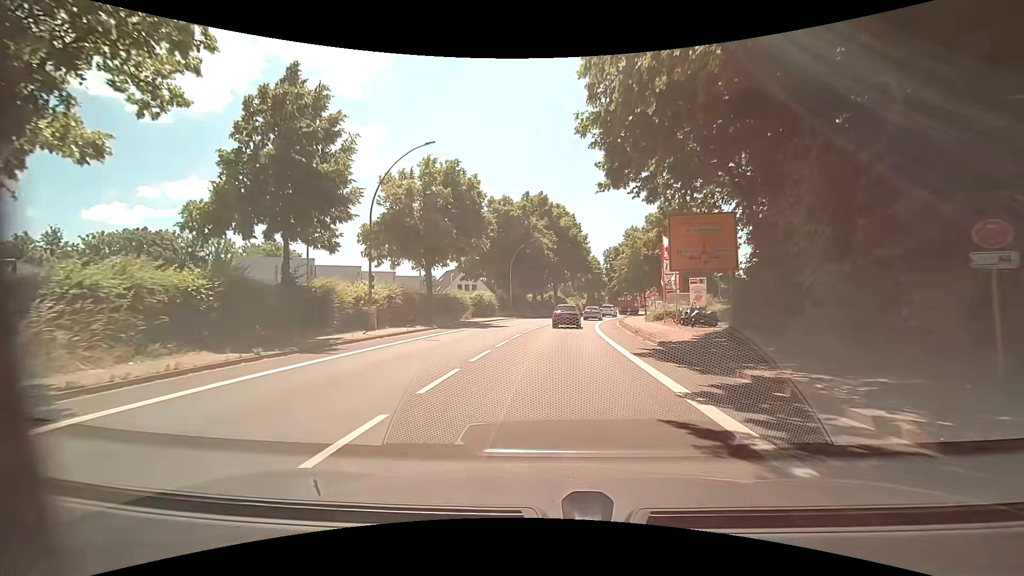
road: primary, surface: asphalt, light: Day
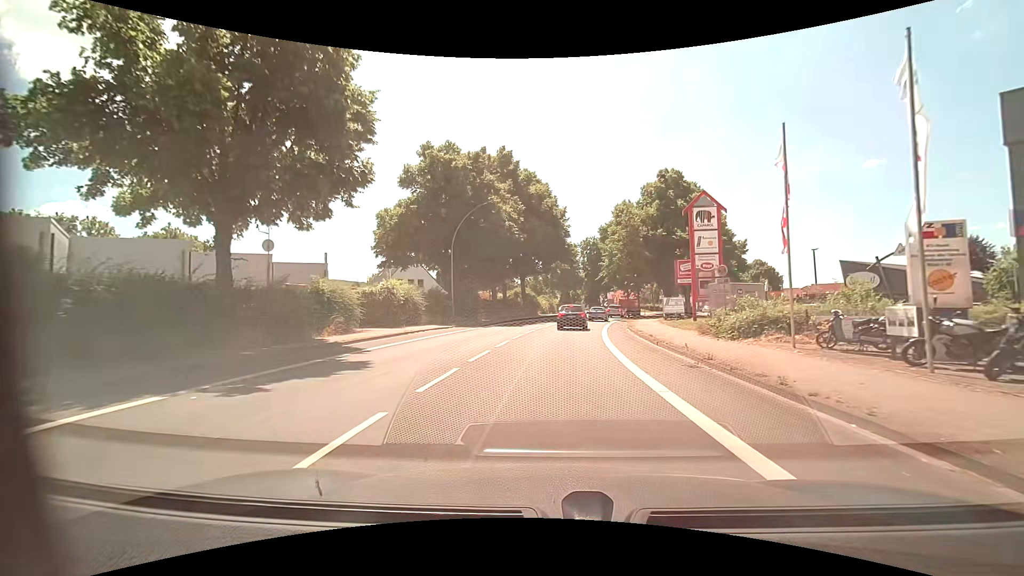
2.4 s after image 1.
(+0.5, +22.2) m; +4°
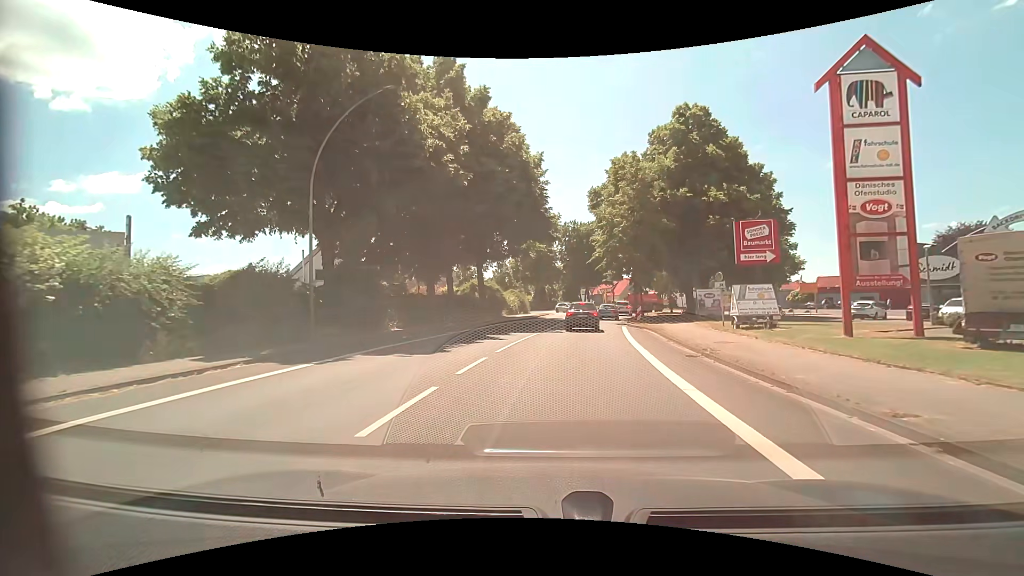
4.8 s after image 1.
(+0.3, +20.3) m; +2°
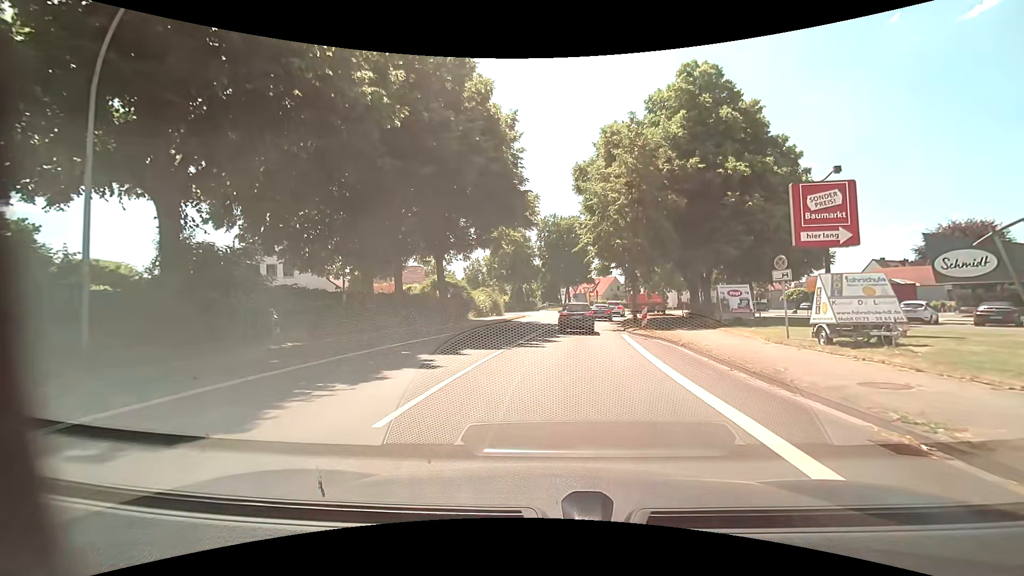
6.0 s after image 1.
(+0.2, +8.5) m; +3°
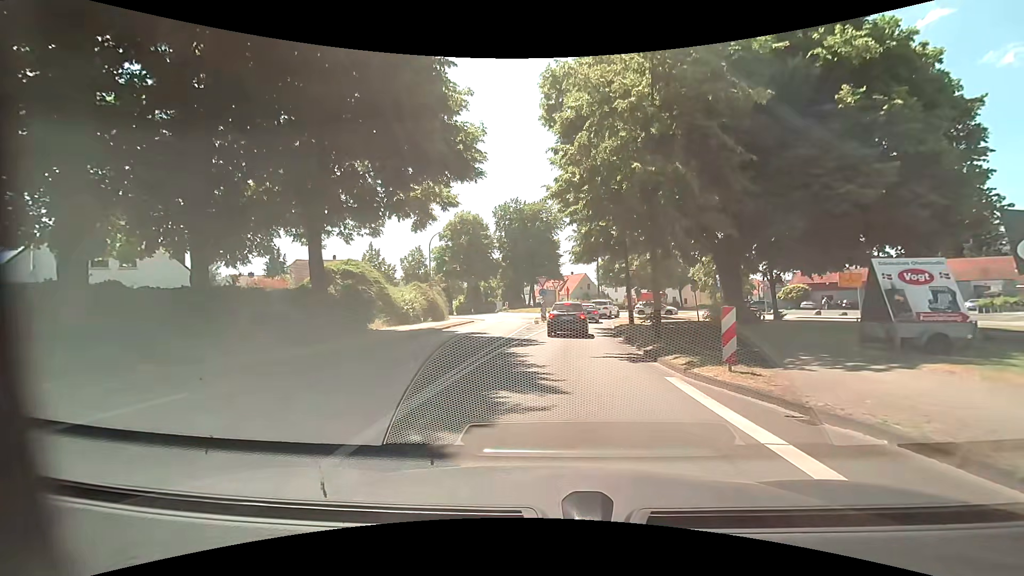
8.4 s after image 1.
(+0.6, +14.9) m; +4°
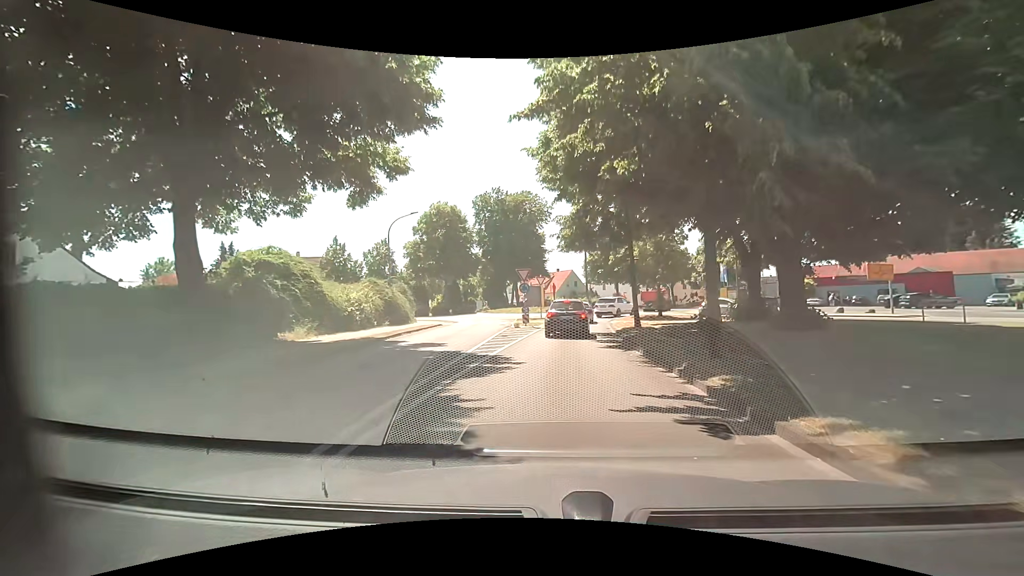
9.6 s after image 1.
(+0.1, +6.8) m; +1°
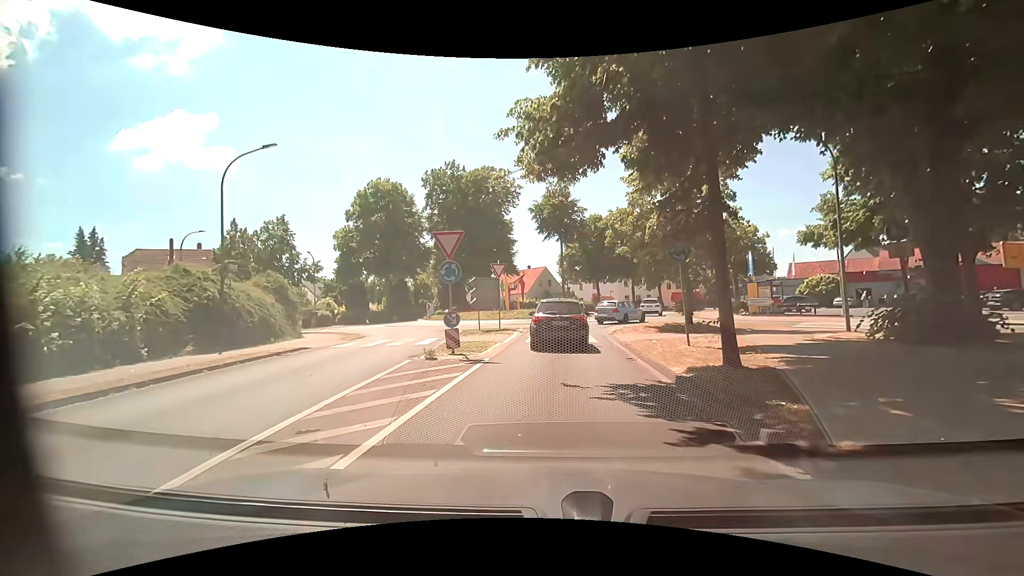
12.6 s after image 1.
(+0.5, +14.7) m; +2°
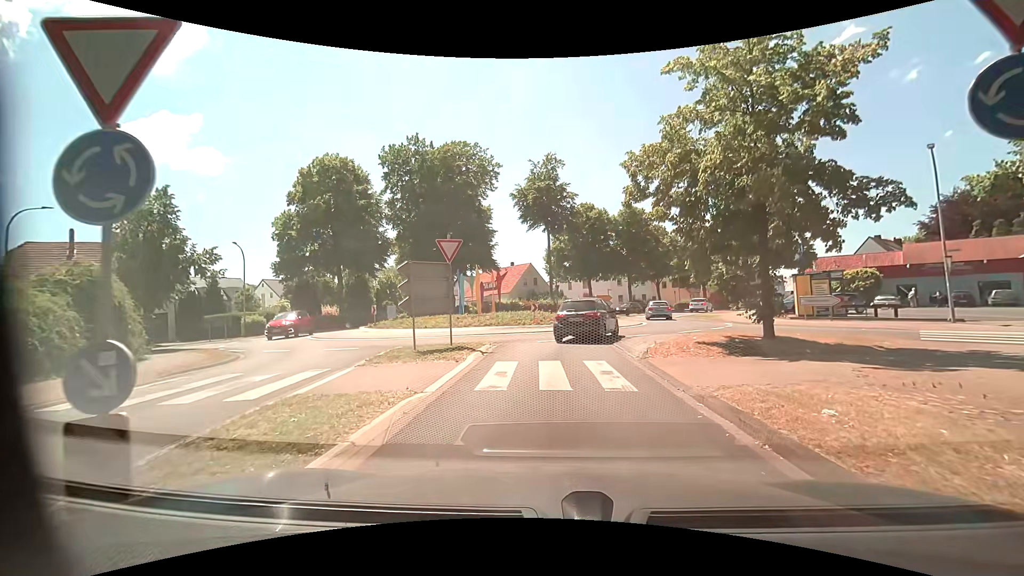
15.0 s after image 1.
(+0.4, +9.8) m; +3°
